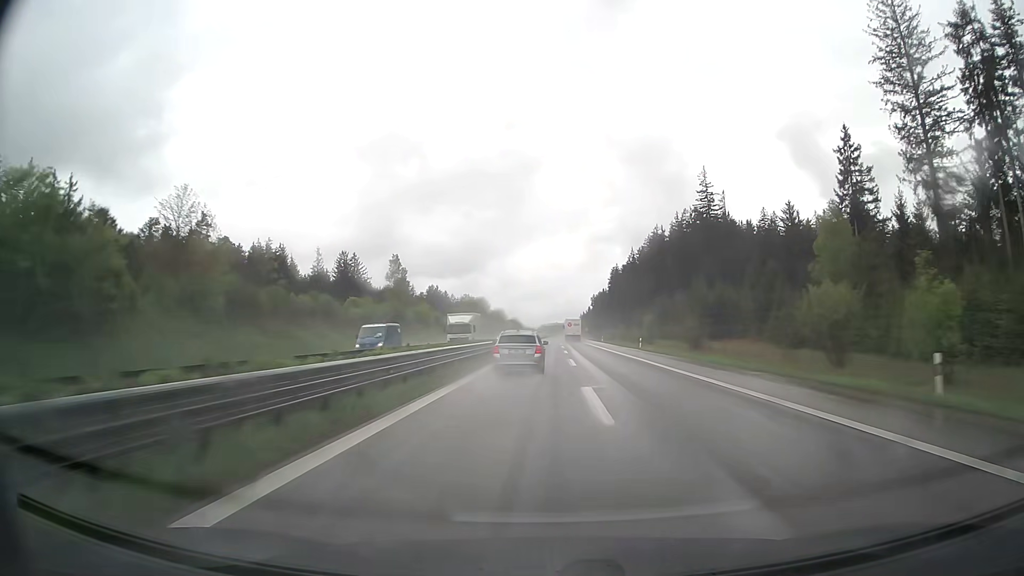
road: trunk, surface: asphalt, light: Day
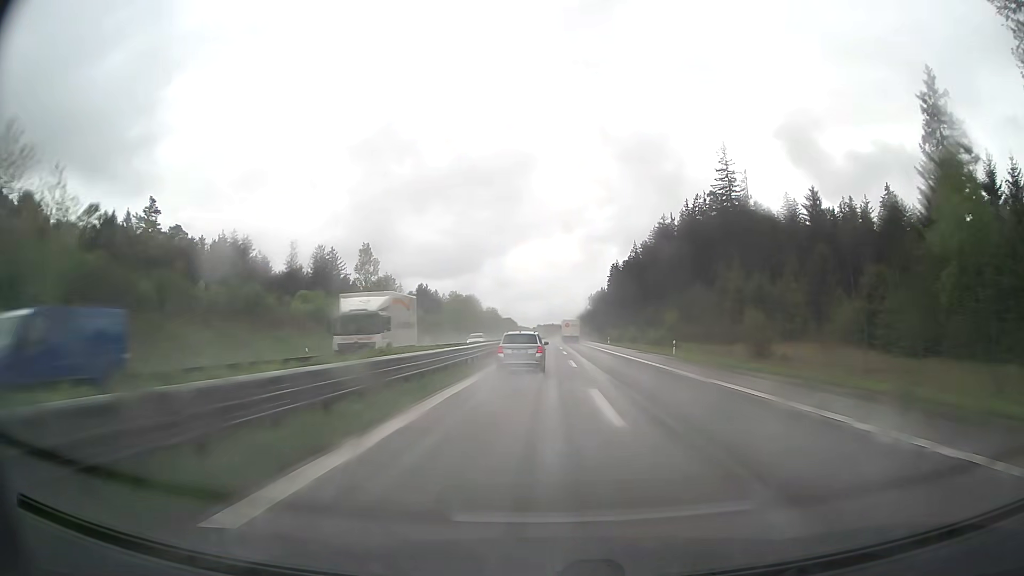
(+0.1, +18.3) m; 0°
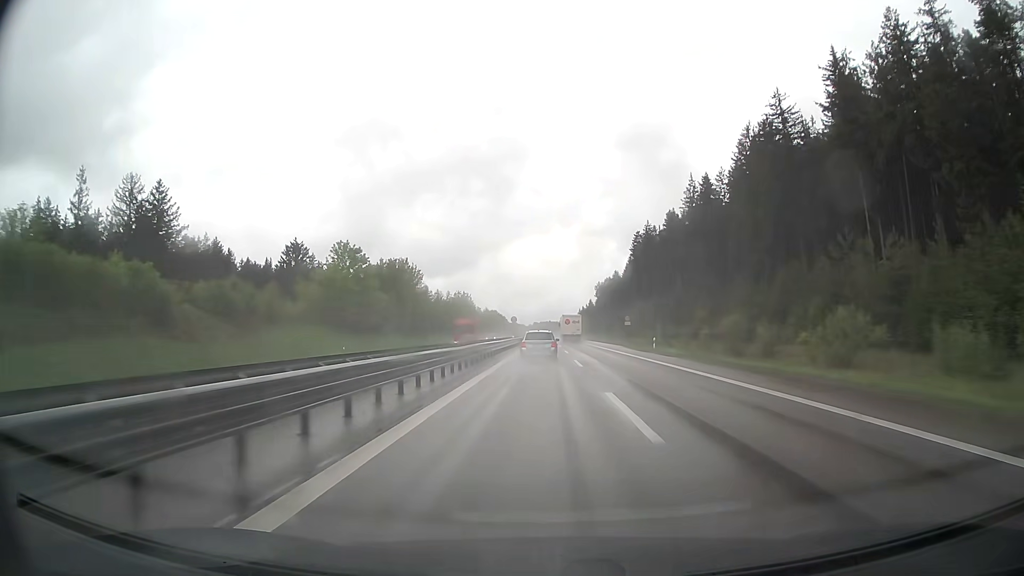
(+0.6, +91.9) m; 0°
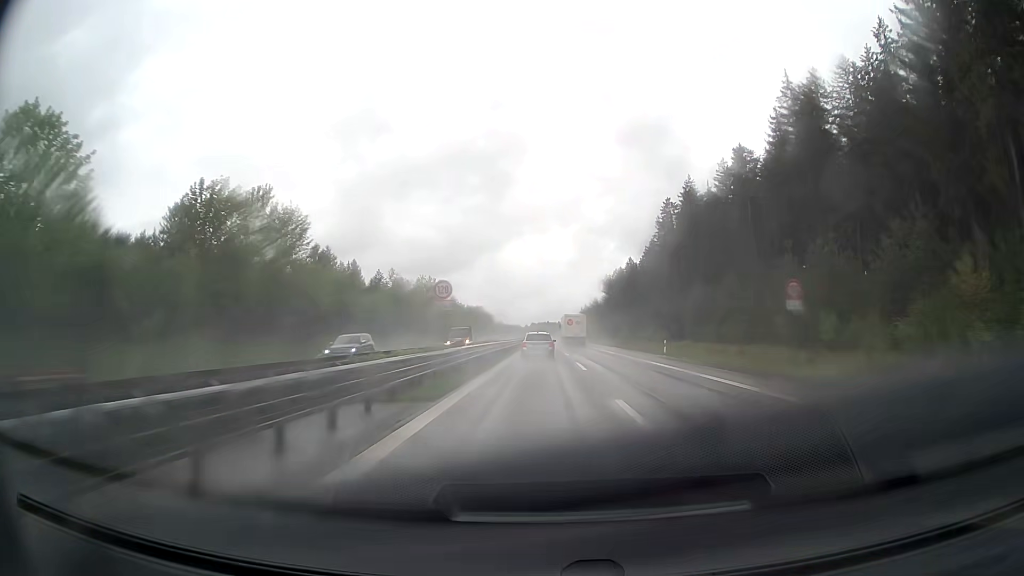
(+0.1, +55.3) m; 0°
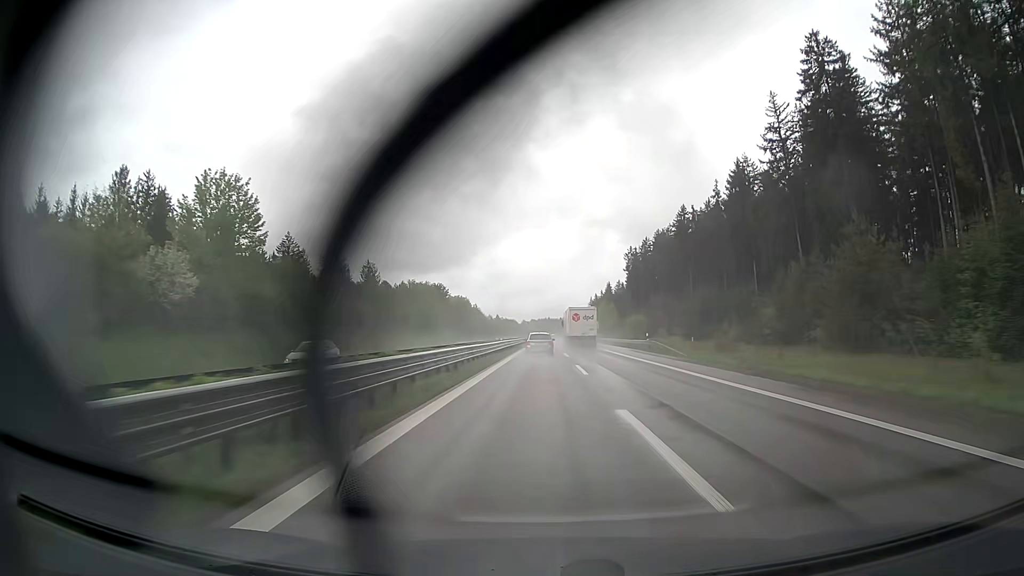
(+0.2, +92.3) m; 0°
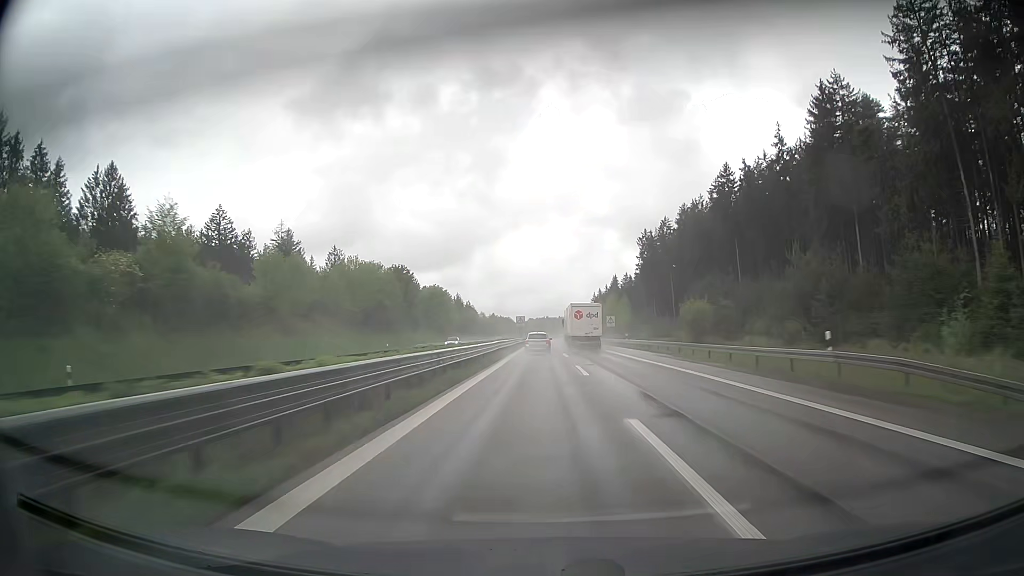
(+0.1, +36.8) m; 0°
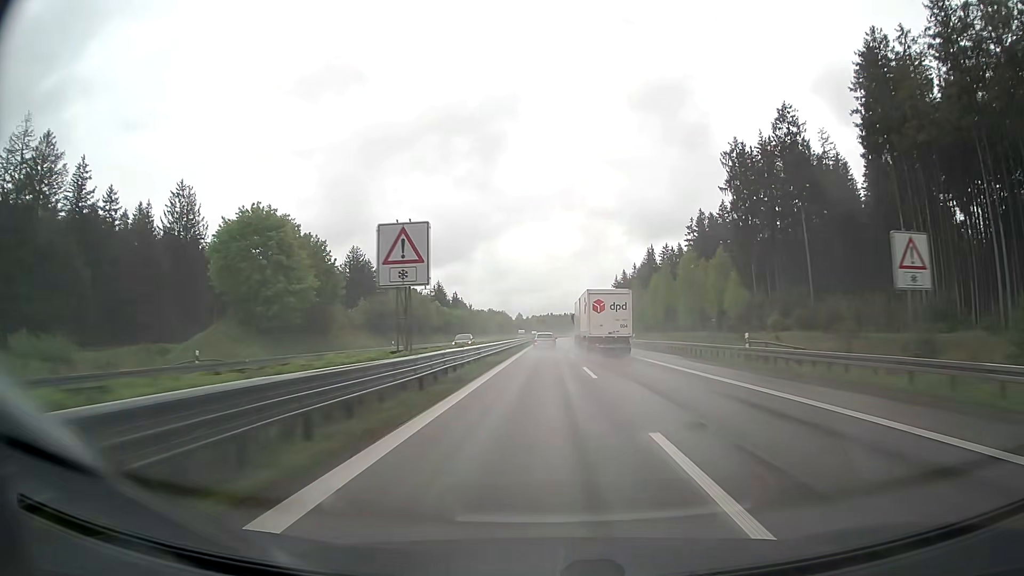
(-0.1, +91.6) m; 0°
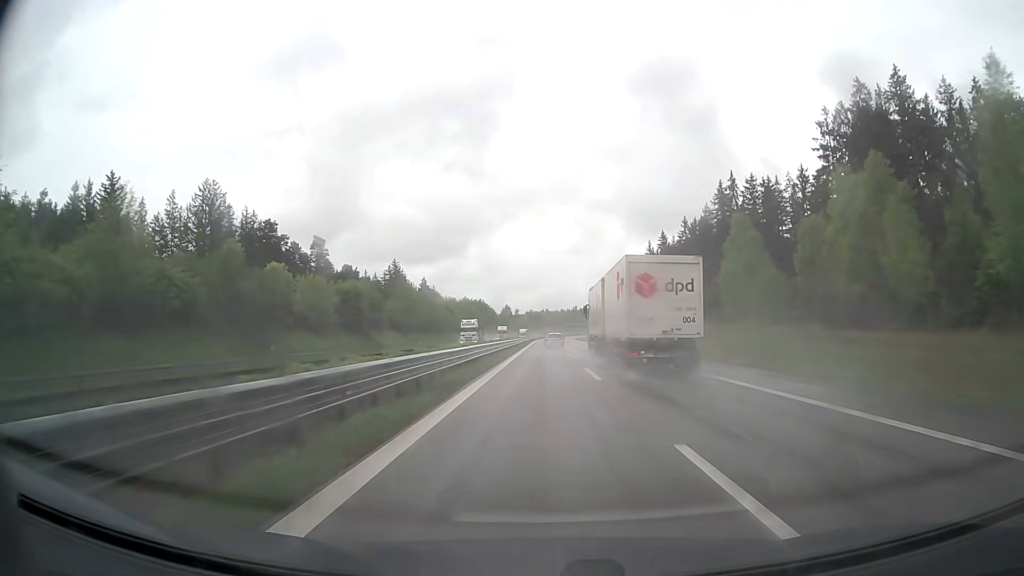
(+0.1, +91.1) m; 0°
(0, +10) (0, +20) (0, +30) (0, +40) (0, +50) (0, +60) (0, +70) (0, +80) (0, +90) (0, +100) m
